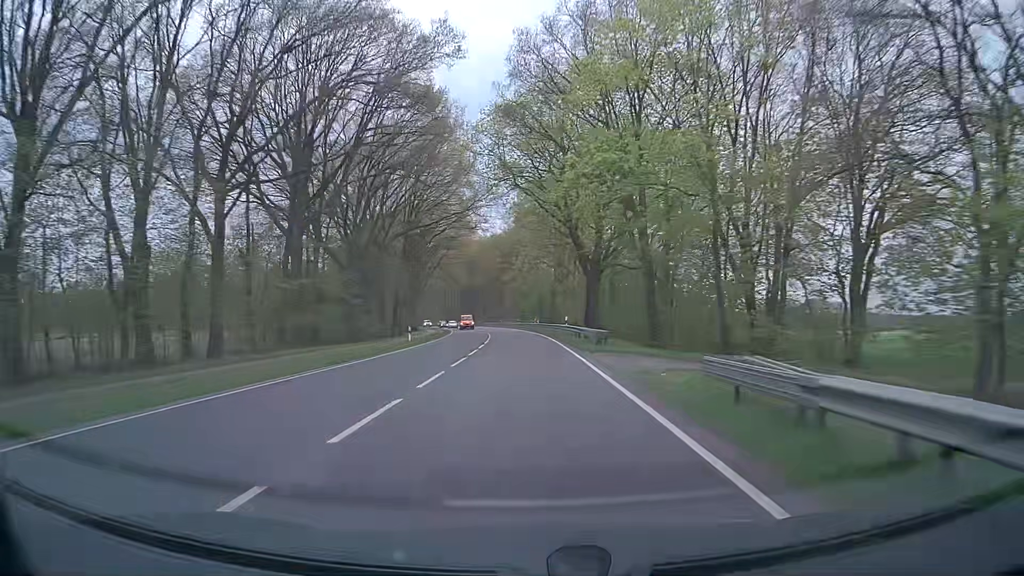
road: primary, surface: asphalt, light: Day
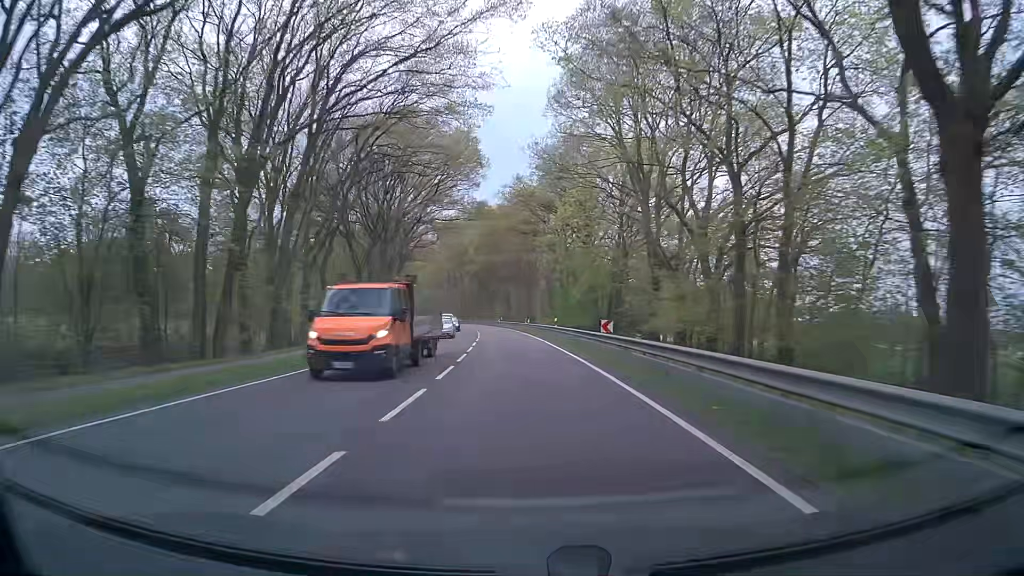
(-1.0, +47.4) m; -3°
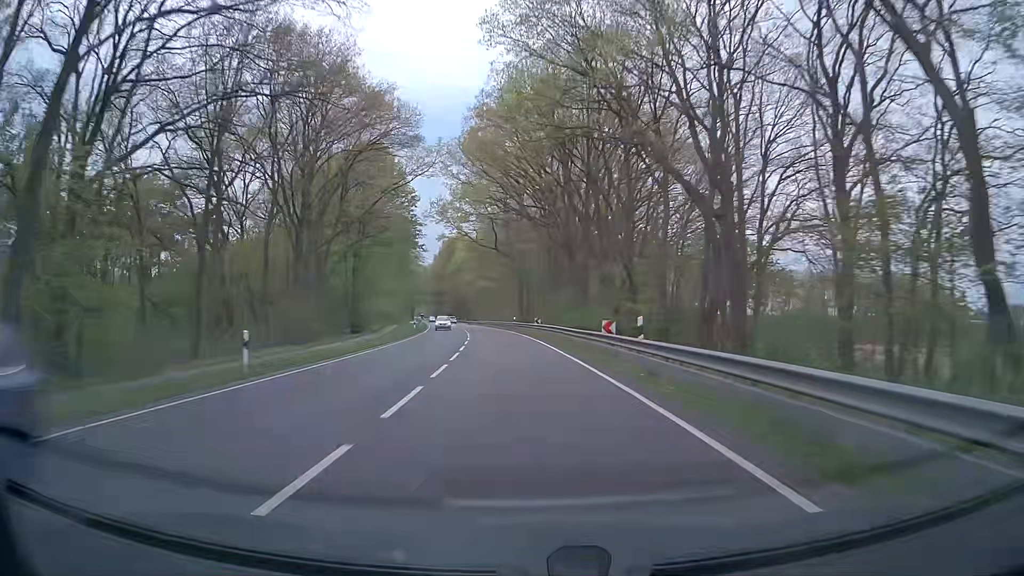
(-4.7, +78.9) m; -7°
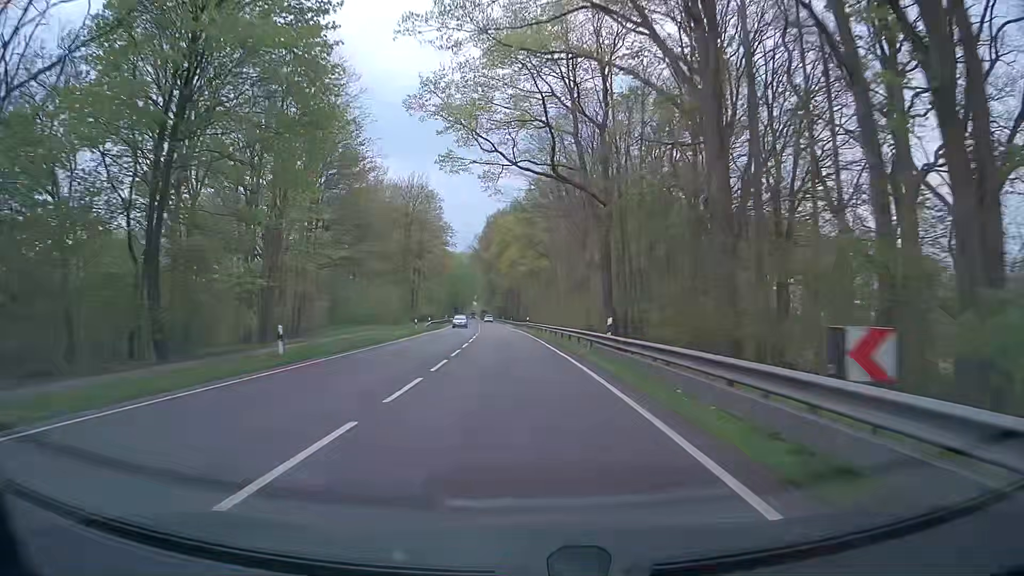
(-2.0, +47.5) m; -5°
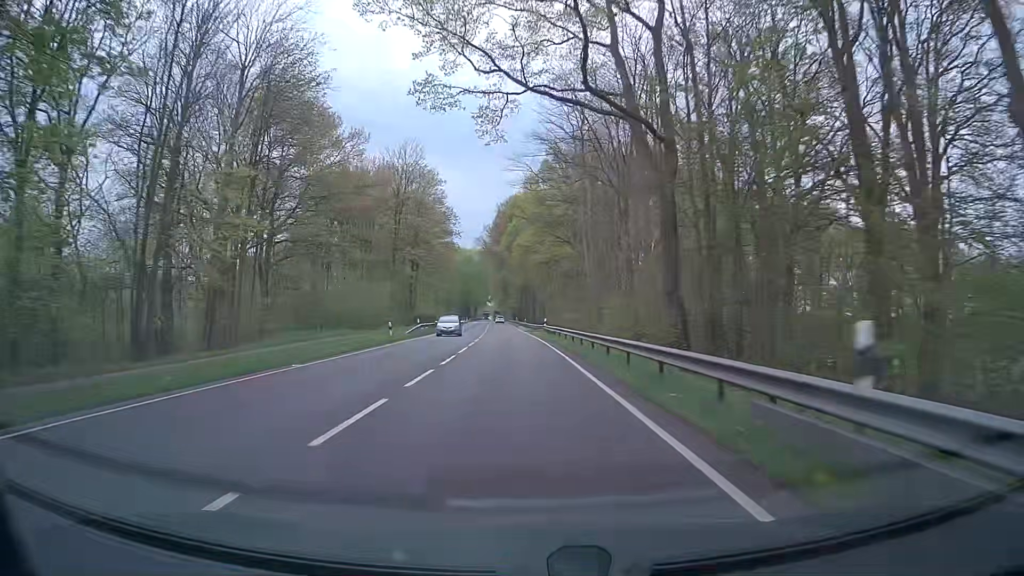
(-0.3, +15.9) m; -2°
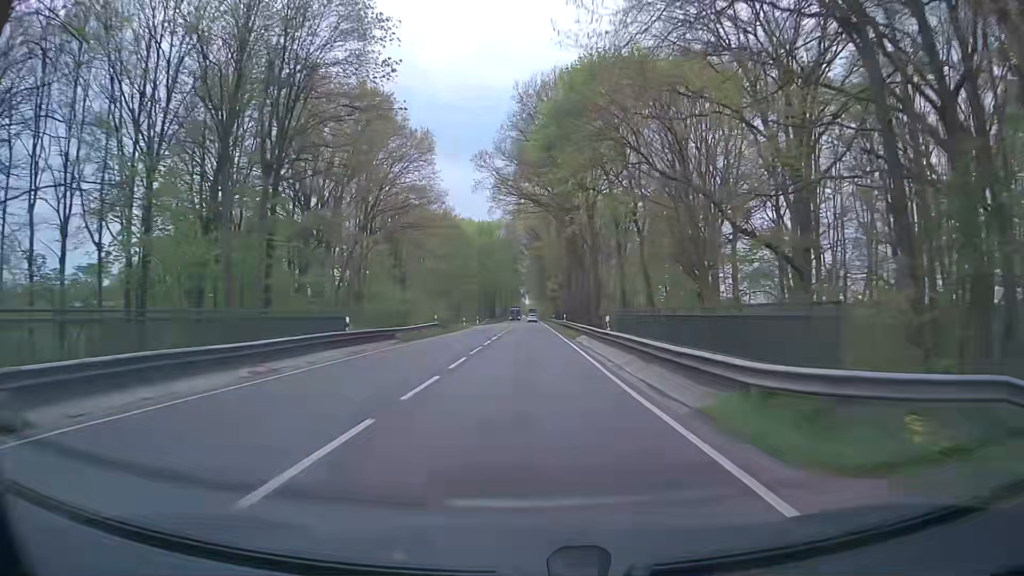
(-2.5, +63.5) m; -3°
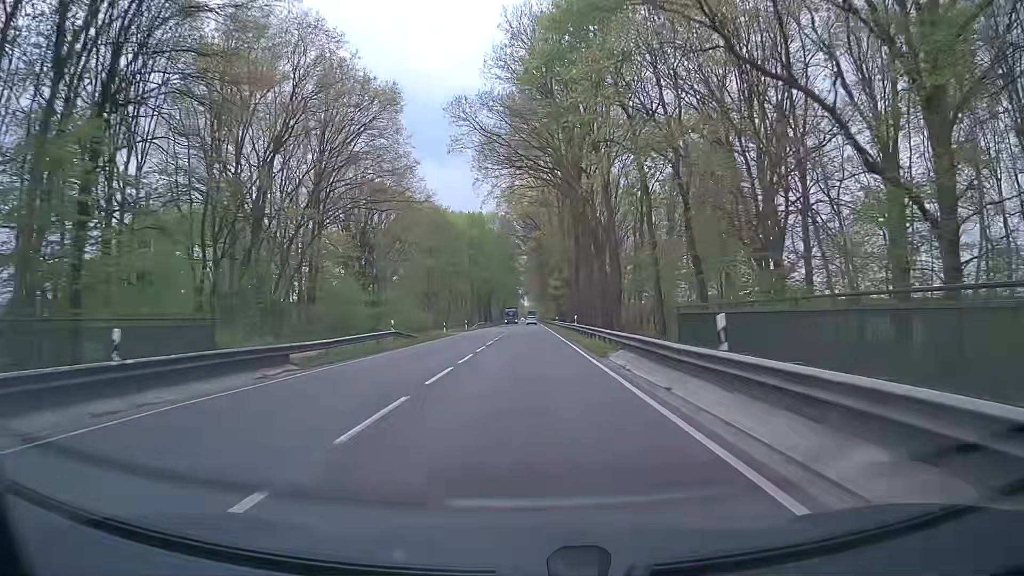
(-0.1, +15.9) m; 0°
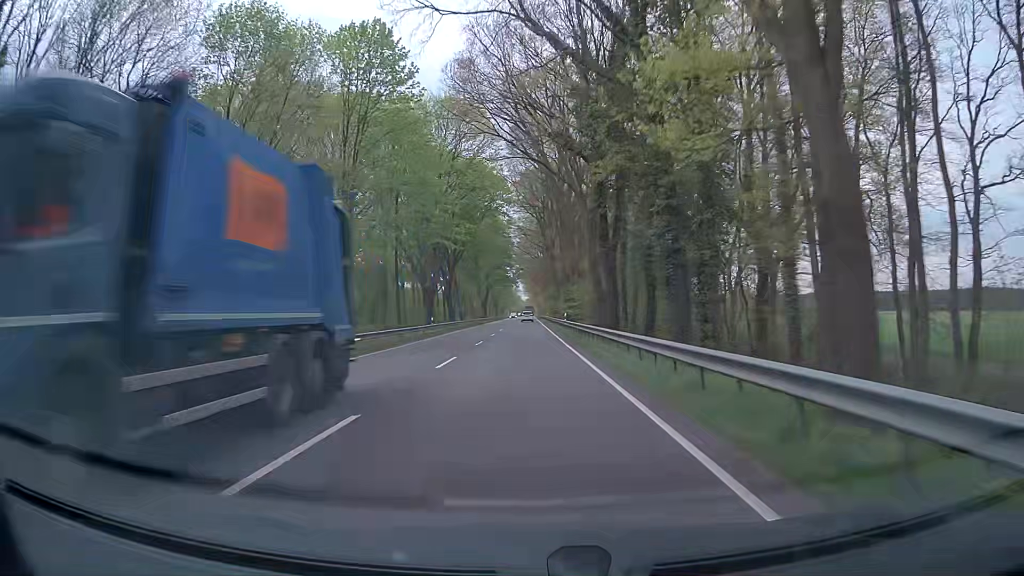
(-0.5, +74.5) m; 0°
(0, +10) (0, +20) (0, +30) (0, +40) (-1, +50) (-1, +60) (-1, +70) (-1, +80) (-1, +90) (-1, +100) m
